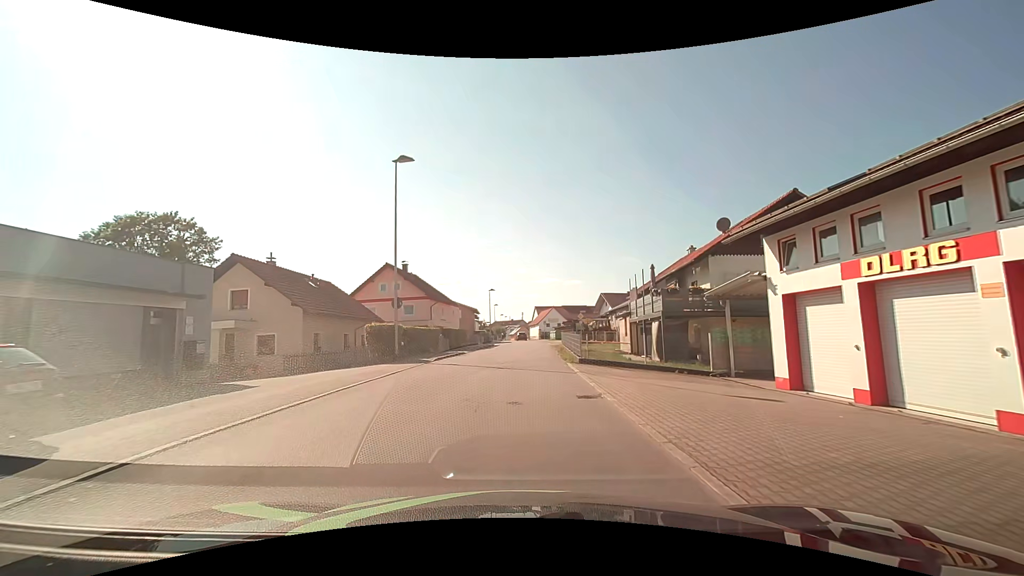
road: unclassified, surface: asphalt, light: Day
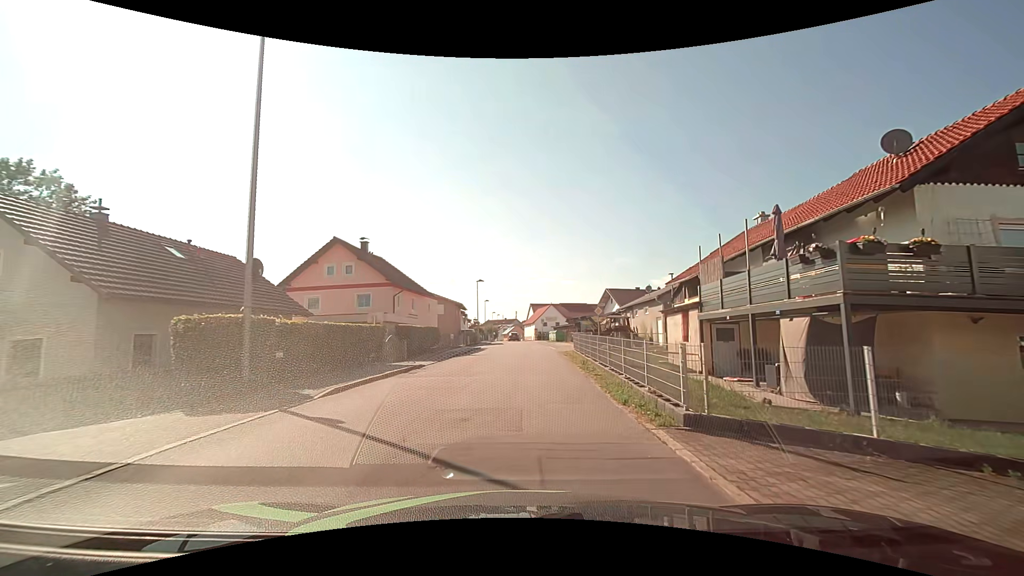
(0.0, +12.9) m; +1°
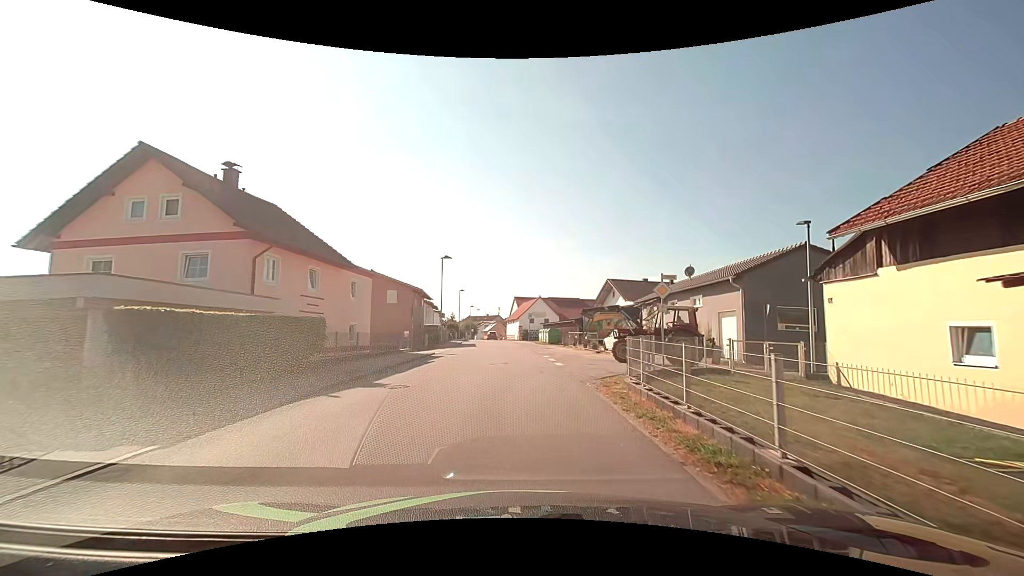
(+0.3, +17.6) m; +1°
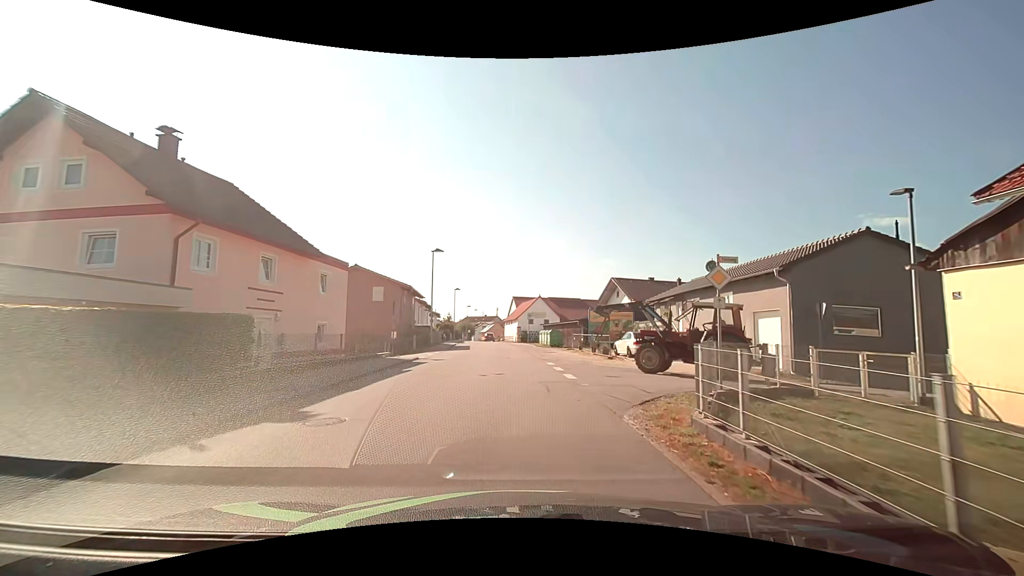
(+0.1, +4.4) m; +1°
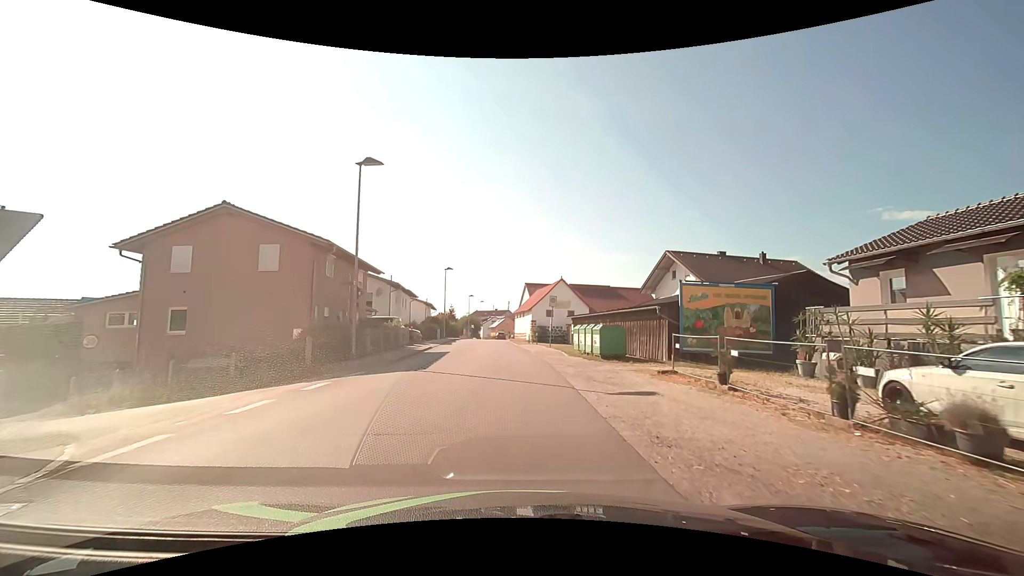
(0.0, +21.4) m; -1°
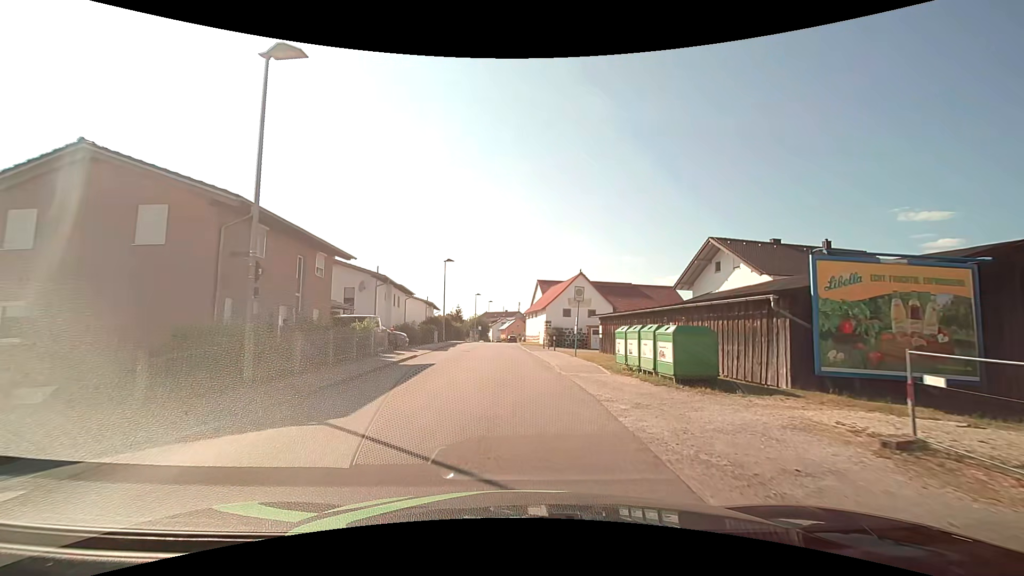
(-0.1, +8.5) m; -1°
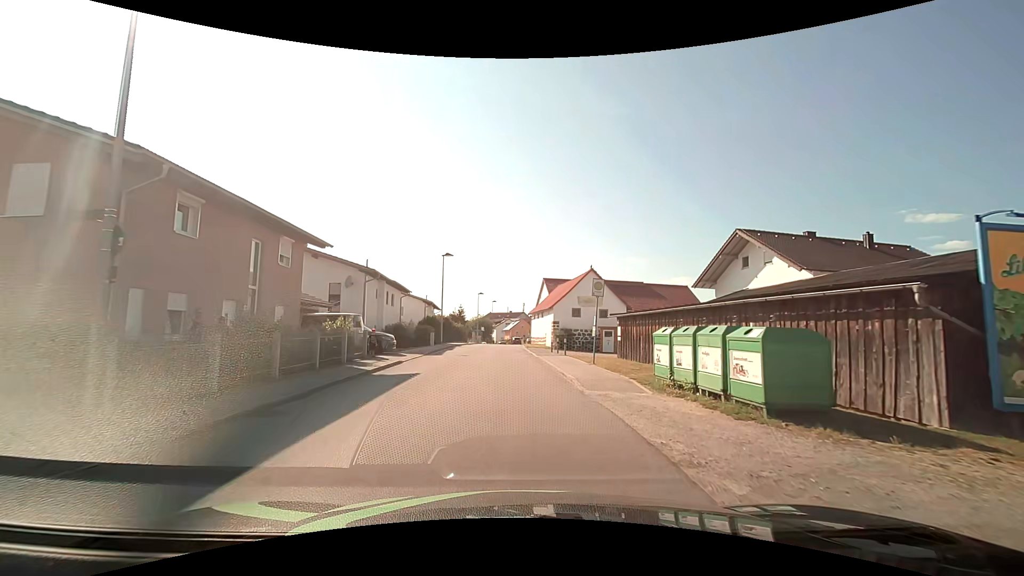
(0.0, +4.2) m; -1°
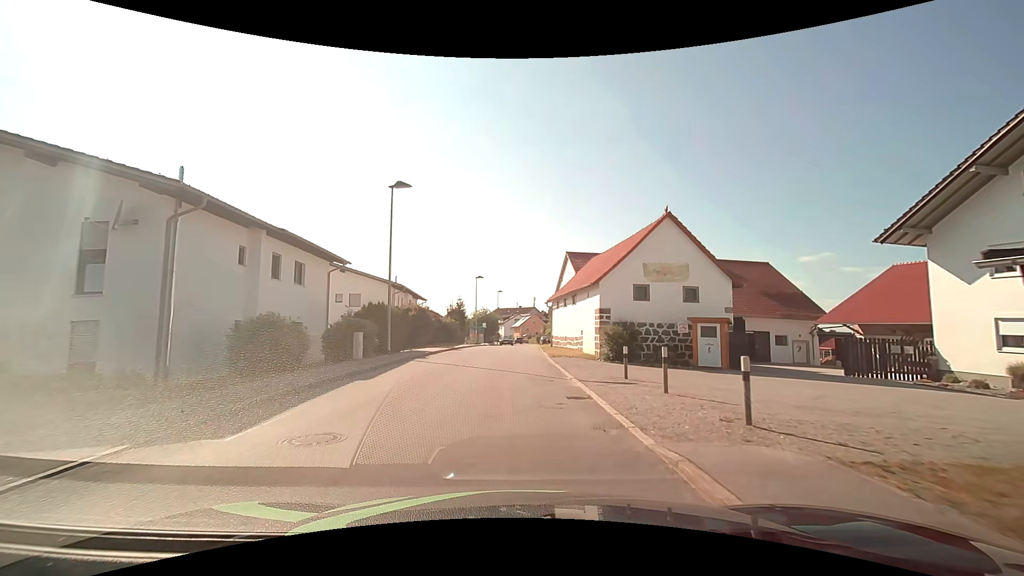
(-0.2, +21.2) m; 0°
(0, +10) (0, +20) (0, +30) (-1, +40) (0, +50) (0, +60) (0, +70) (+1, +80) (+1, +90) (+1, +100) m
